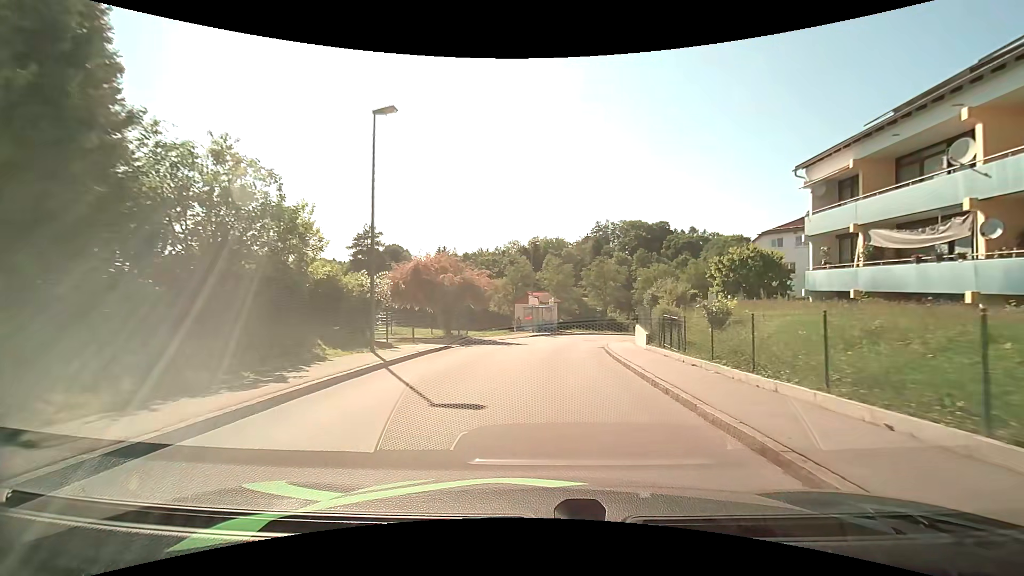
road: unclassified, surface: asphalt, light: Day
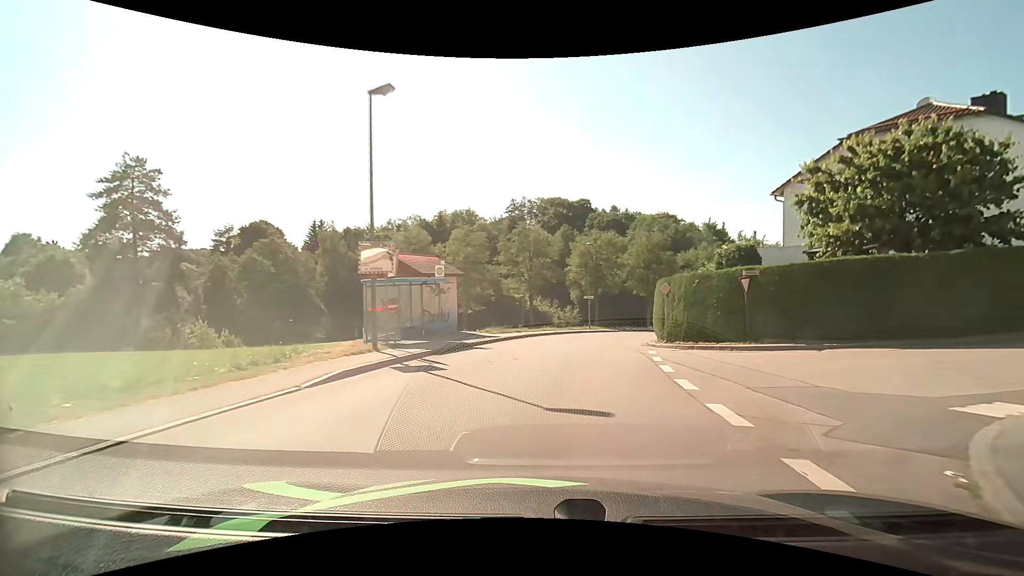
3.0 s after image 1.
(+1.4, +27.7) m; +10°
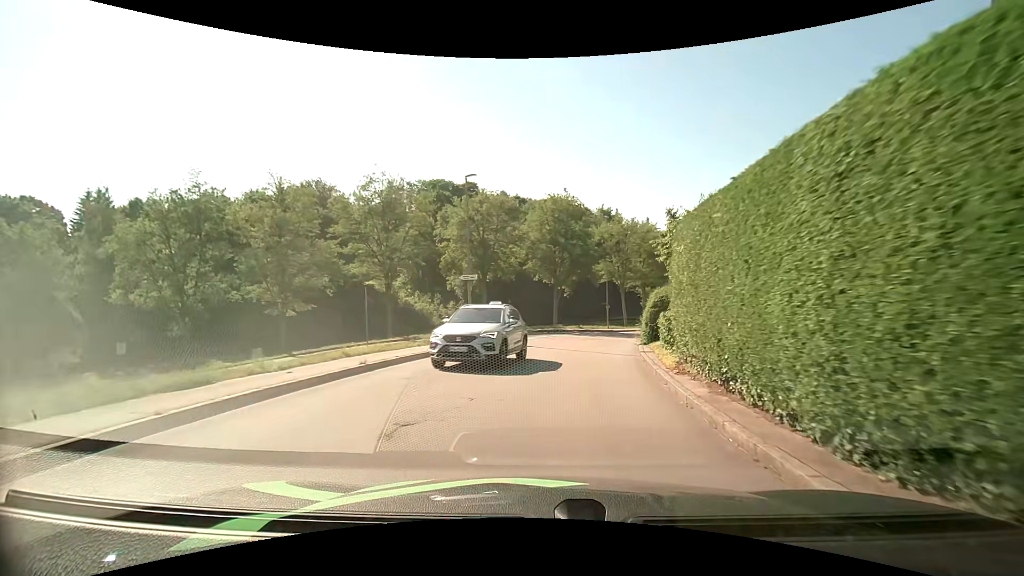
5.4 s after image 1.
(+2.3, +22.2) m; +13°
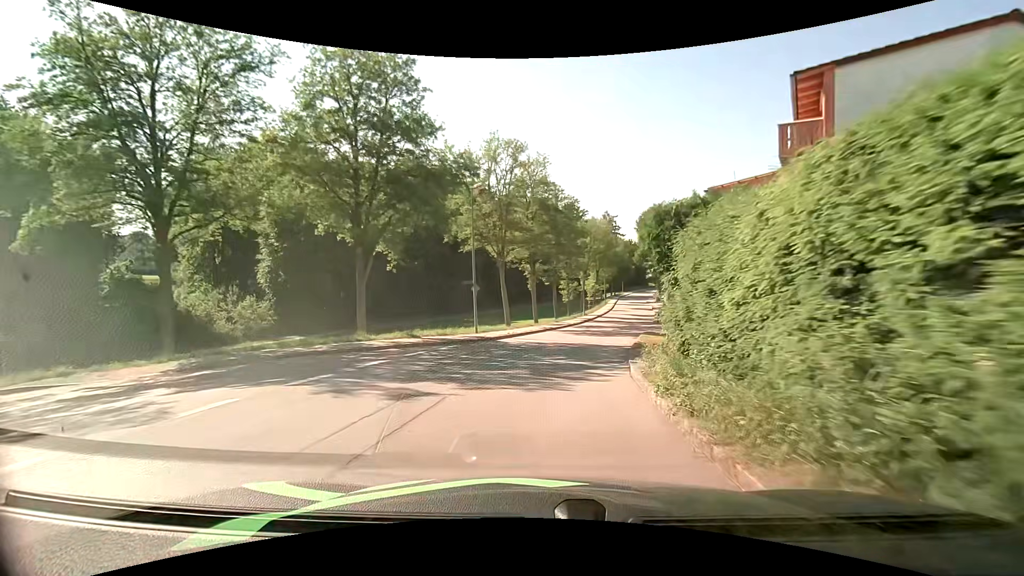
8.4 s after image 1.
(+3.5, +28.0) m; +13°
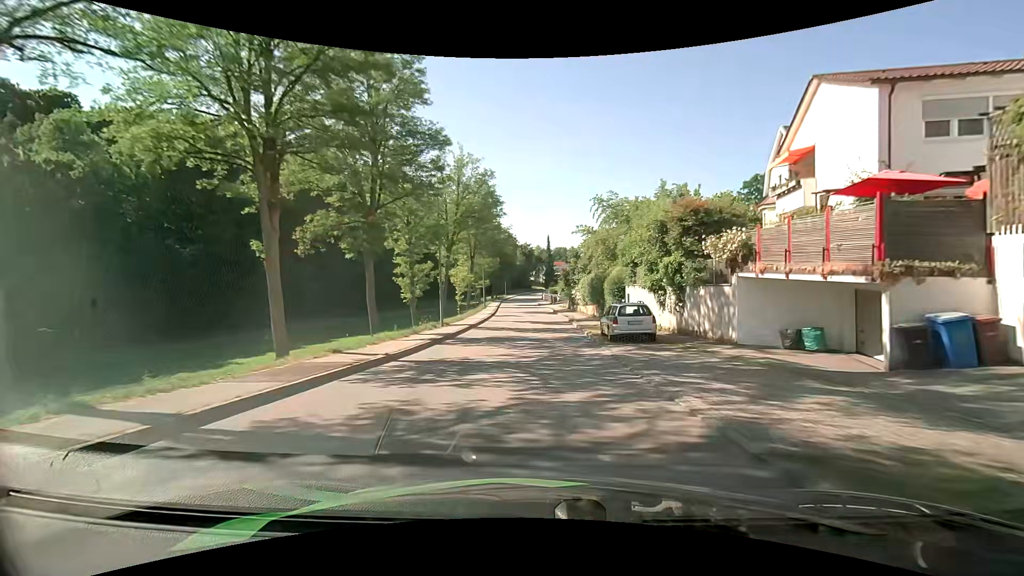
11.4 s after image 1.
(+3.7, +29.3) m; +15°
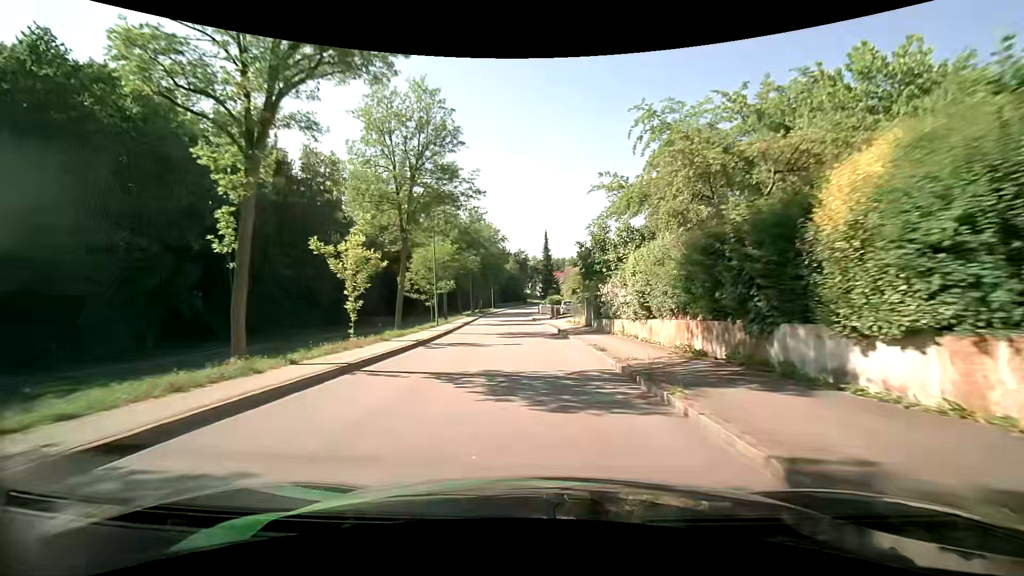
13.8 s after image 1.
(+0.4, +25.7) m; +1°
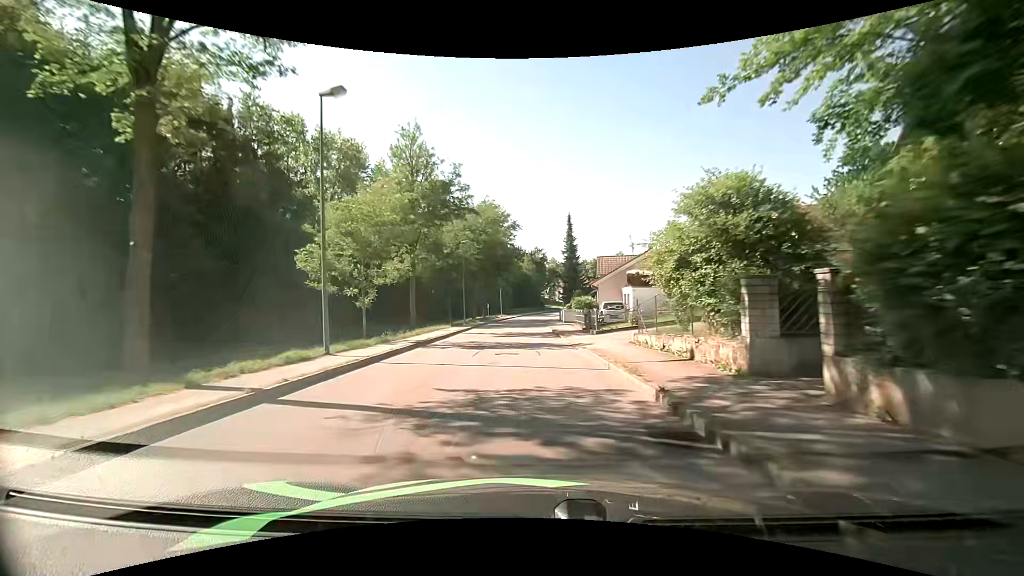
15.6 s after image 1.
(-0.5, +20.5) m; -3°
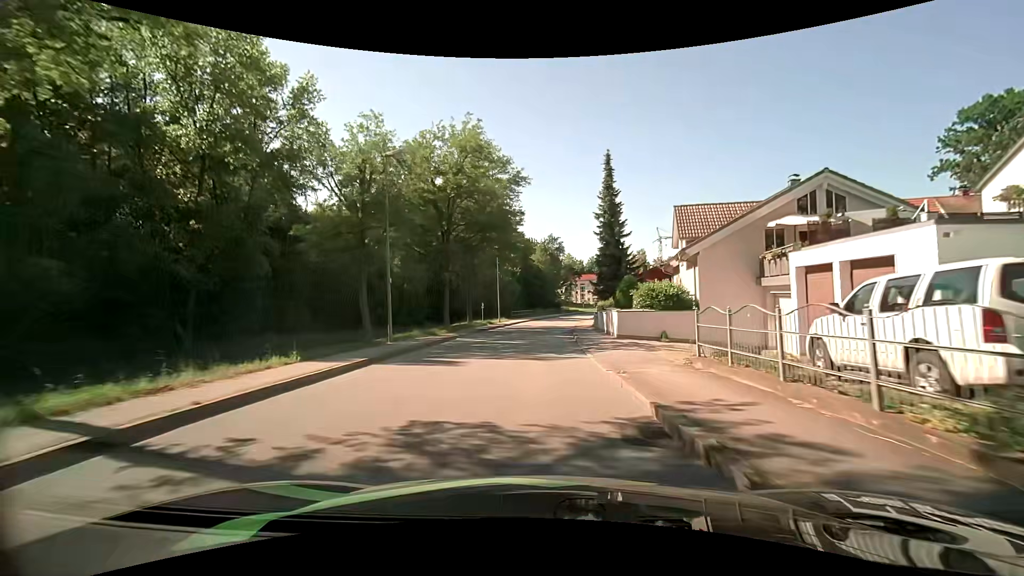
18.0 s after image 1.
(-0.2, +26.8) m; -1°
